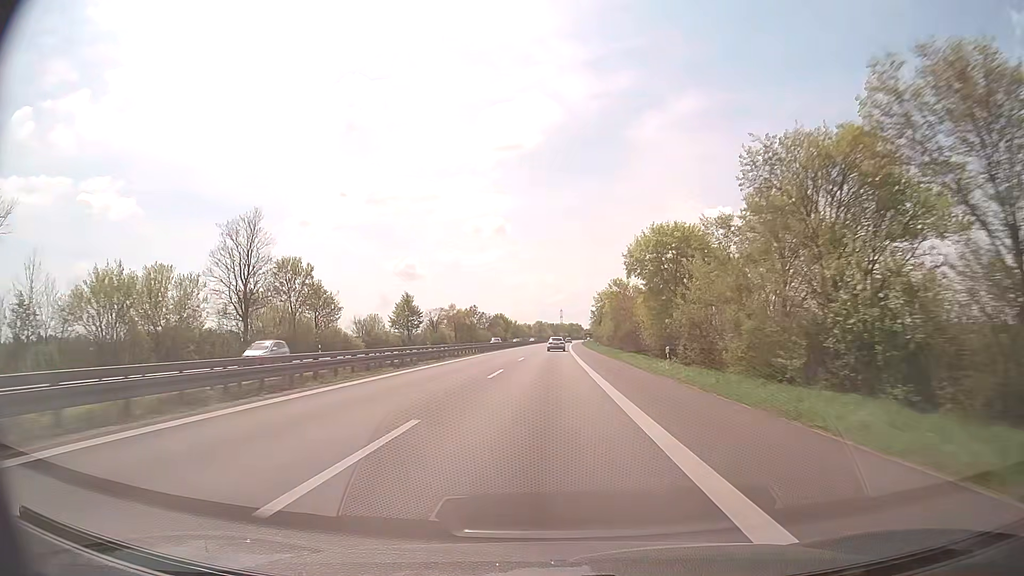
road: trunk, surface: asphalt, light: Day
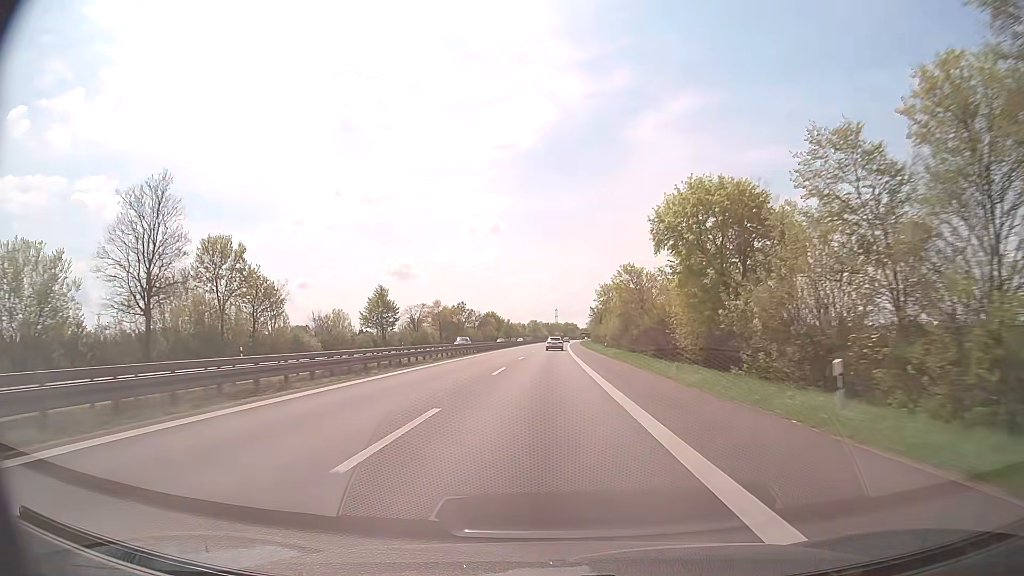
(0.0, +16.4) m; 0°
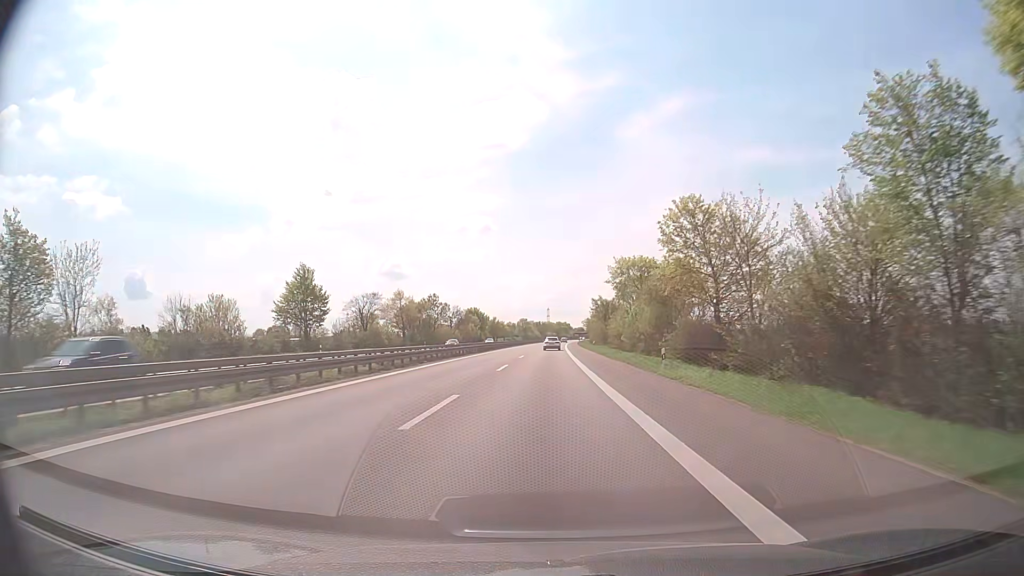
(+0.2, +33.0) m; +1°
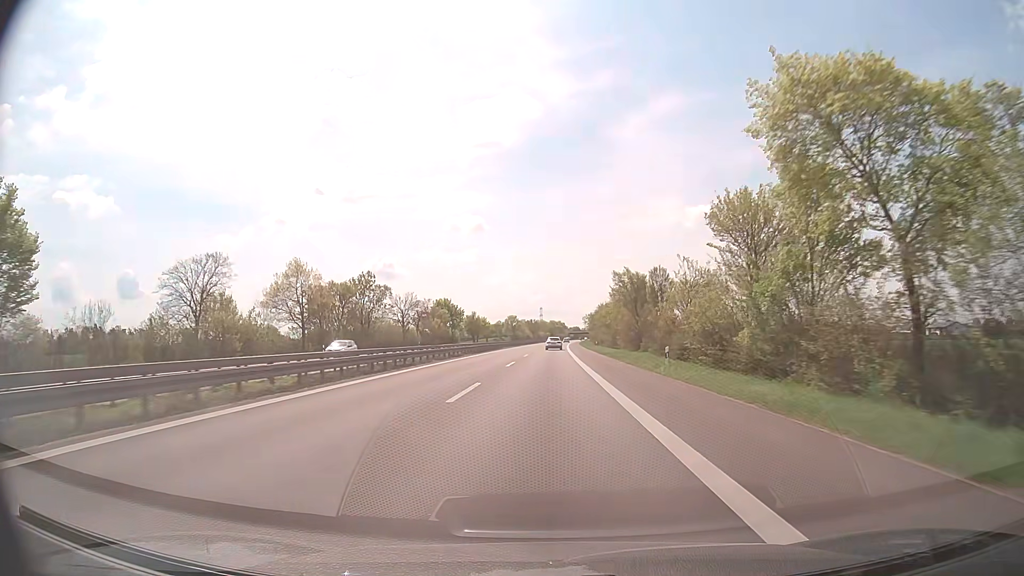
(+0.2, +50.1) m; 0°
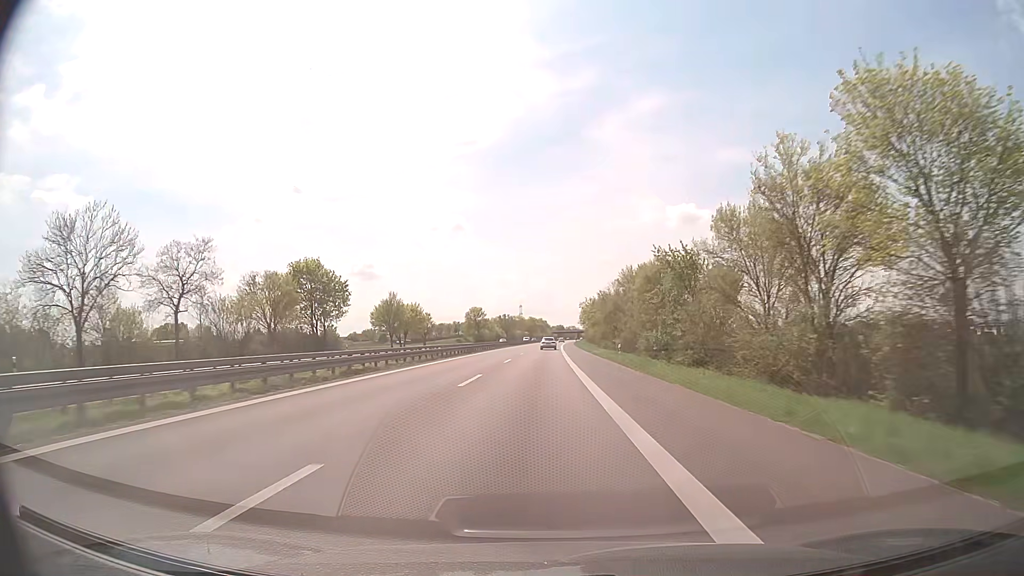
(+1.5, +85.6) m; +2°
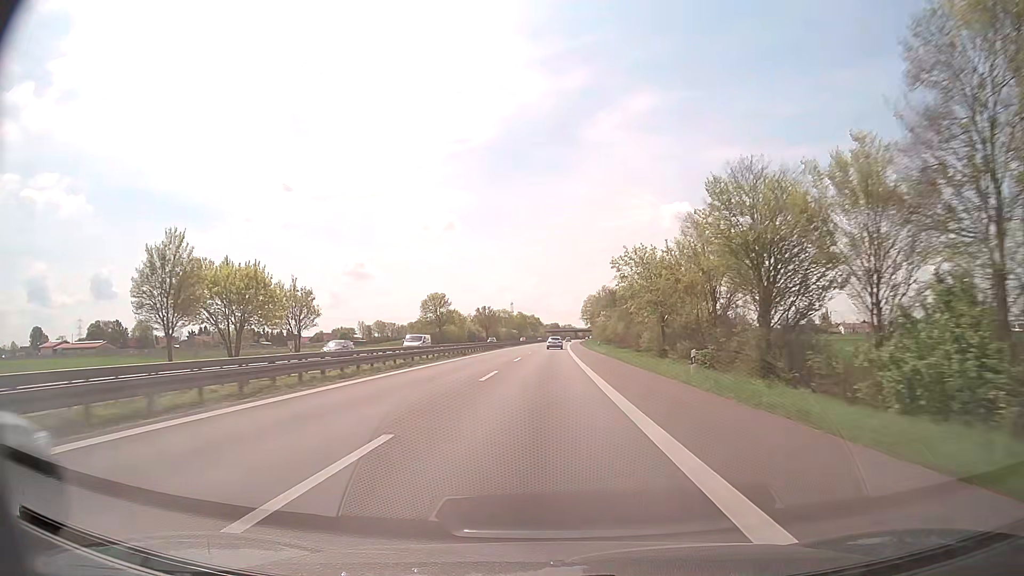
(+0.2, +70.2) m; +1°
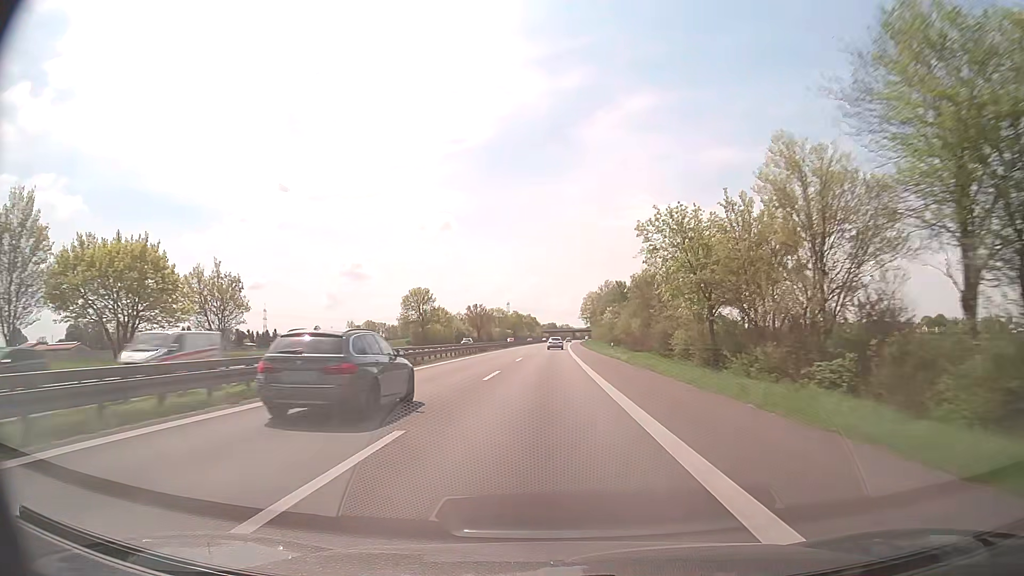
(0.0, +17.7) m; 0°
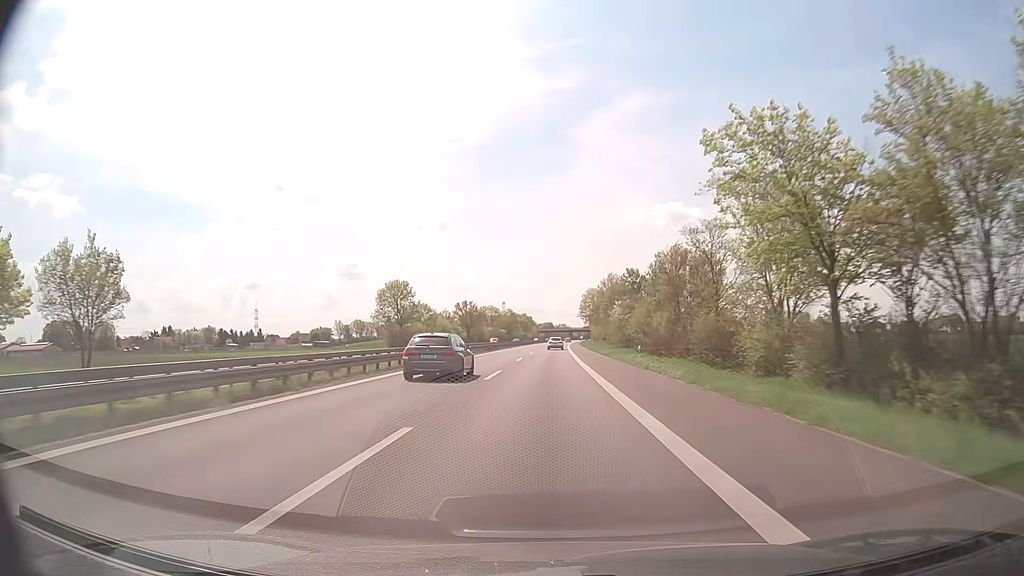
(+0.1, +17.8) m; 0°
(0, +10) (0, +20) (0, +30) (0, +40) (0, +50) (+1, +60) (+1, +70) (+1, +80) (+1, +90) (+1, +100) m
